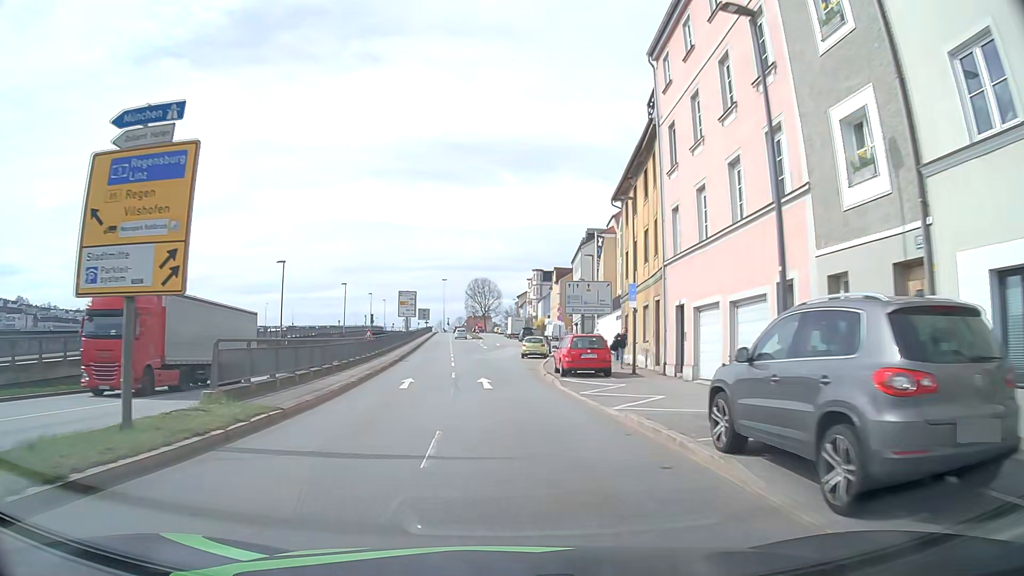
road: primary_link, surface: asphalt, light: Day
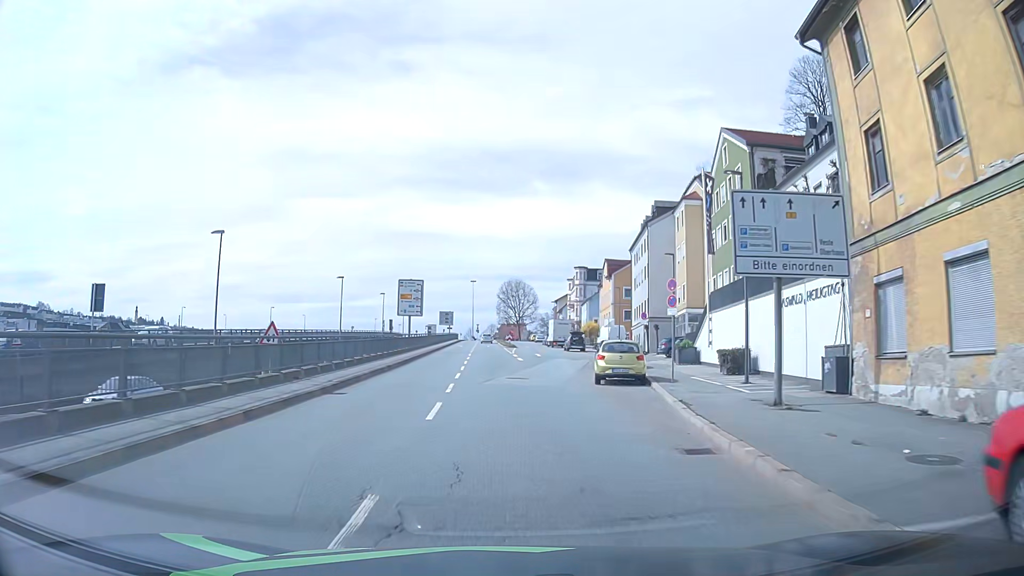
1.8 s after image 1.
(-0.7, +22.8) m; -3°
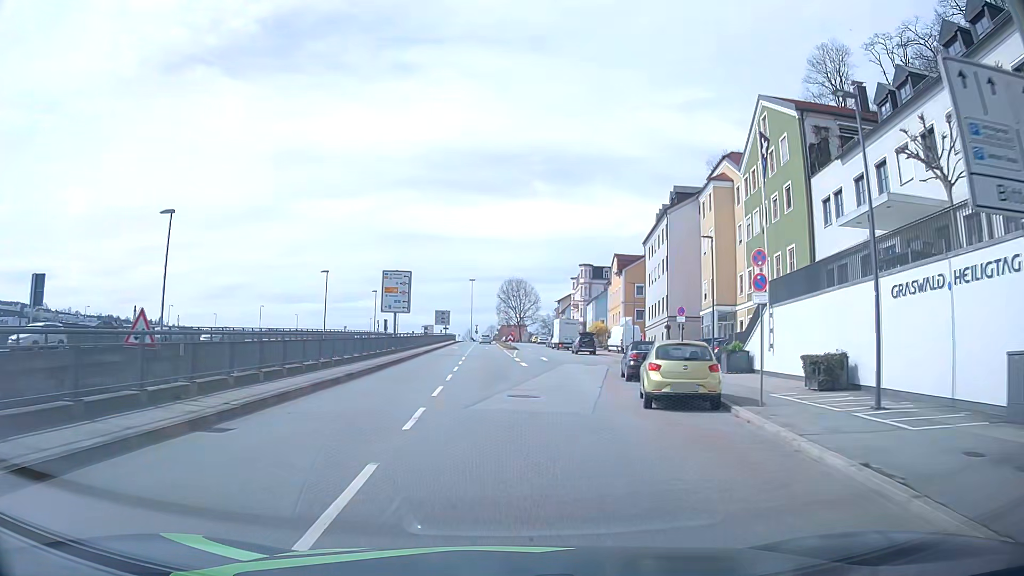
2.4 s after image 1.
(-0.1, +7.7) m; -1°
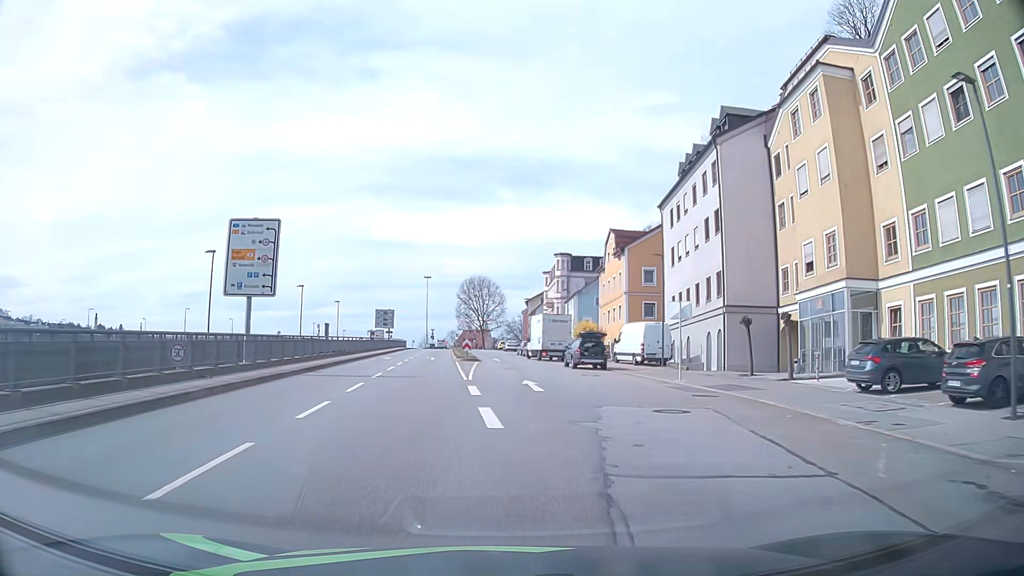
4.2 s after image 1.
(+0.6, +23.1) m; +3°
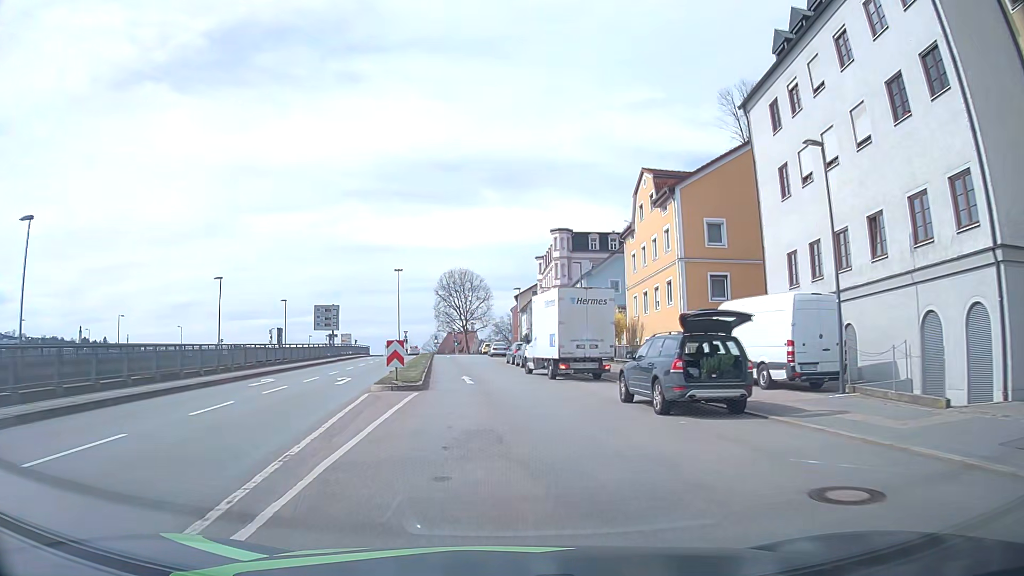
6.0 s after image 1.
(+0.5, +22.8) m; +1°
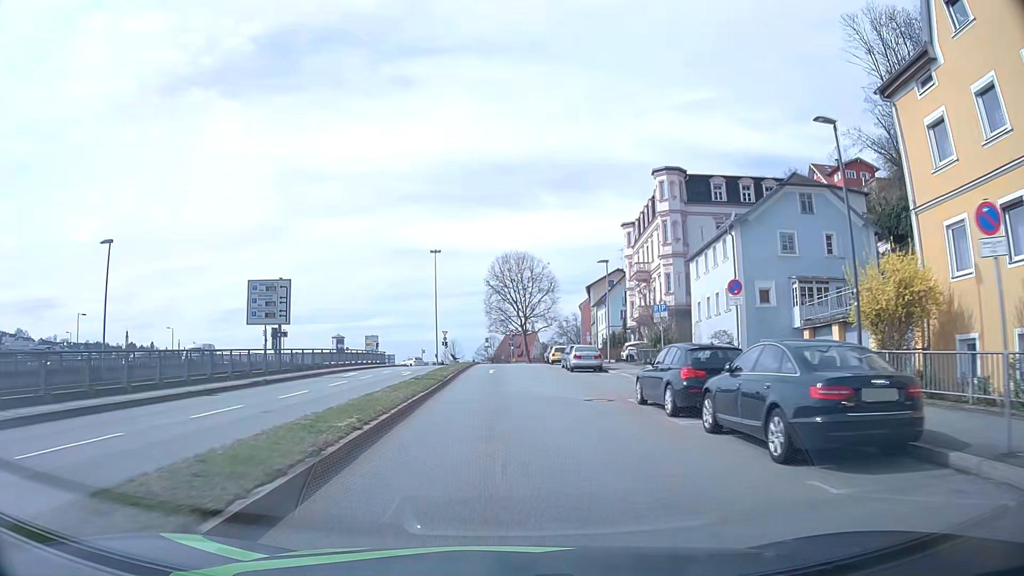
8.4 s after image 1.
(-1.5, +29.8) m; -6°
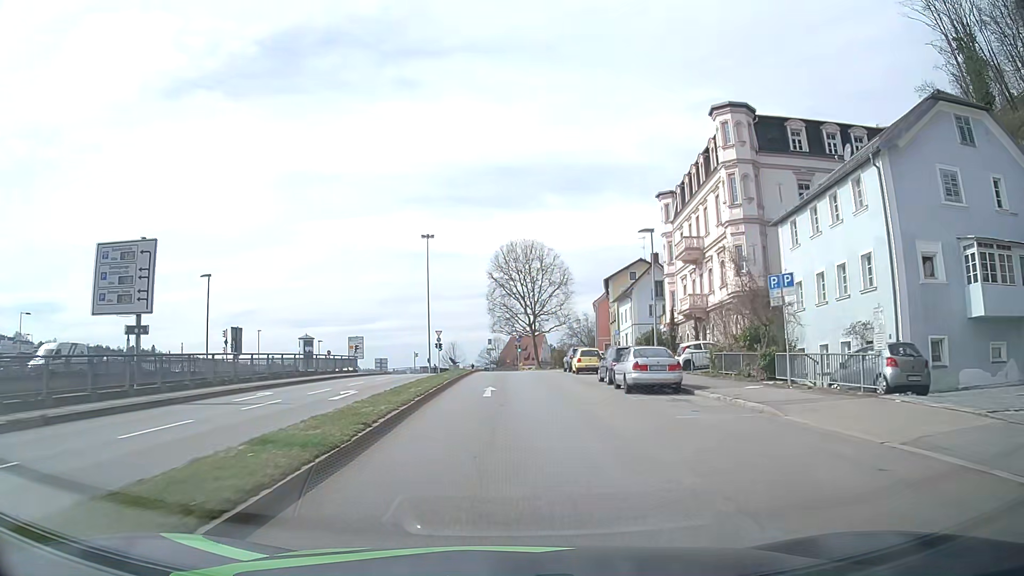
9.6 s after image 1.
(+0.1, +15.1) m; 0°
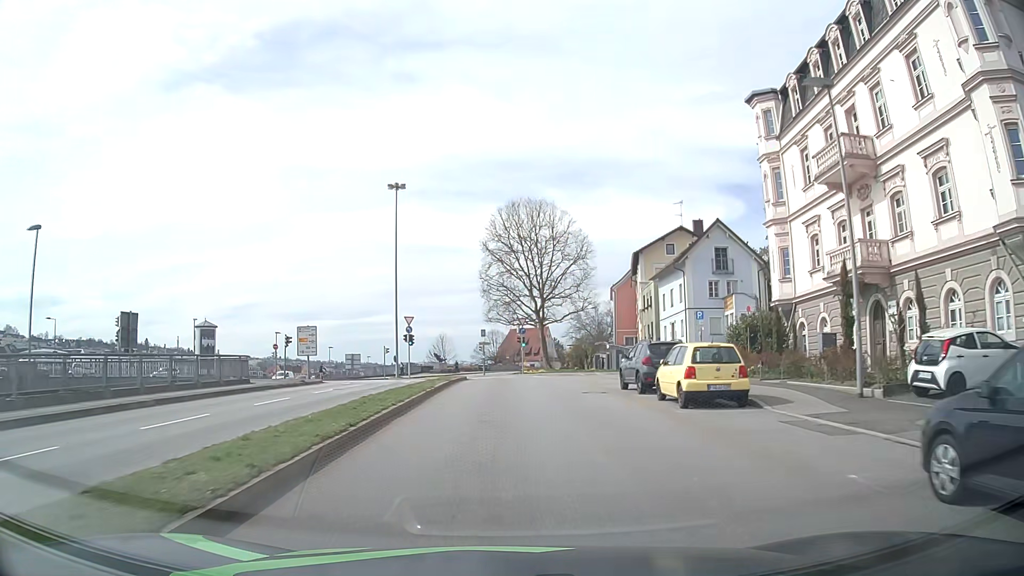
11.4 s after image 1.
(0.0, +22.8) m; 0°
(0, +10) (0, +20) (0, +30) (0, +40) (-2, +50) (-8, +58) (-16, +64) (-26, +65) (-36, +66) (-46, +67) m
